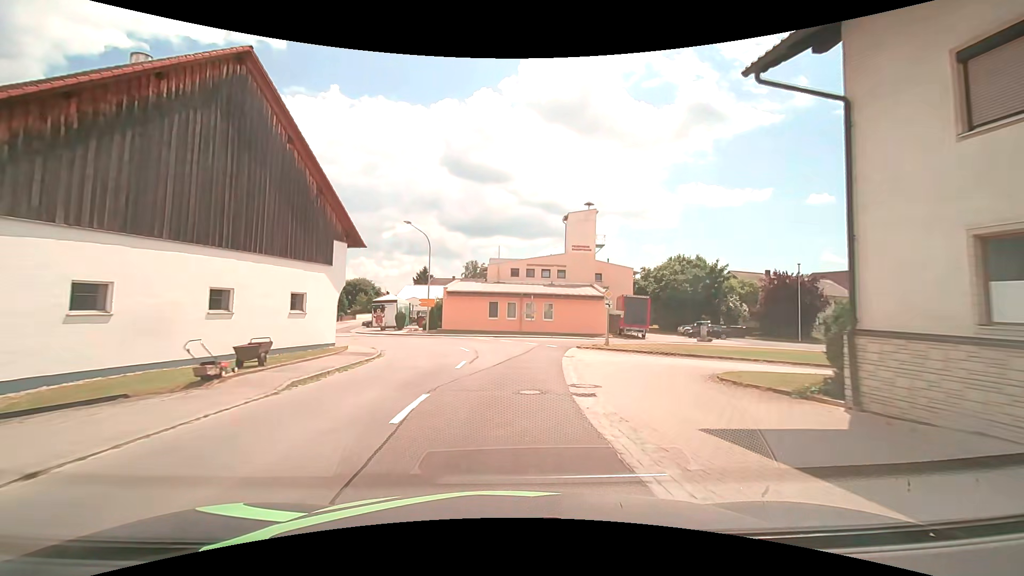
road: tertiary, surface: asphalt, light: Day
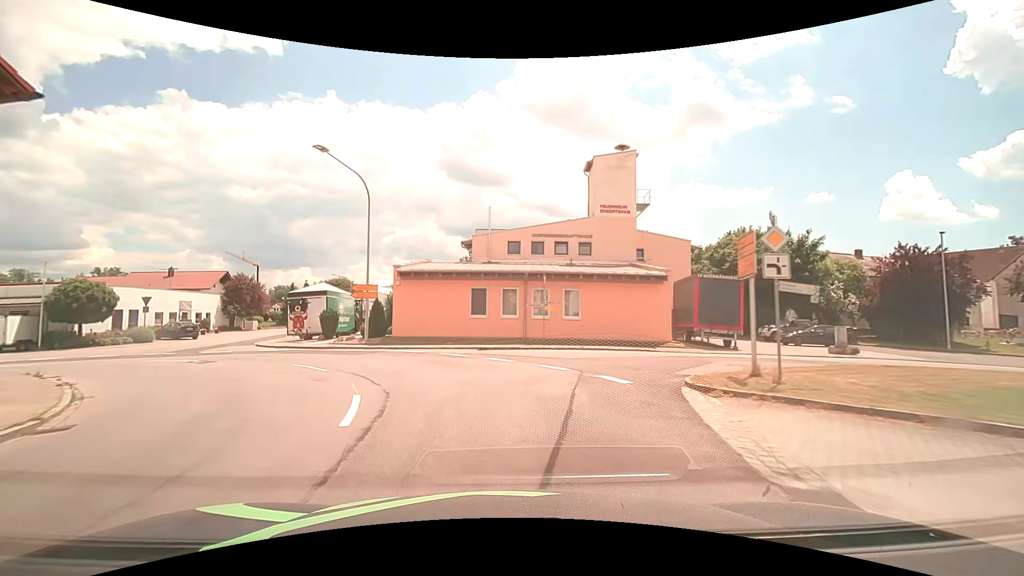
(+0.4, +18.1) m; +2°
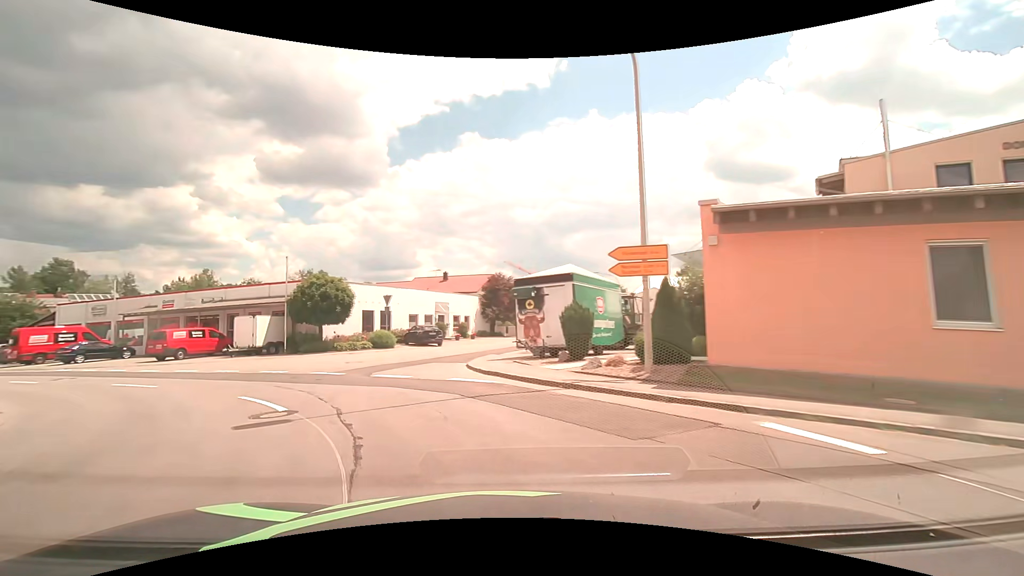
(-3.4, +14.6) m; -30°
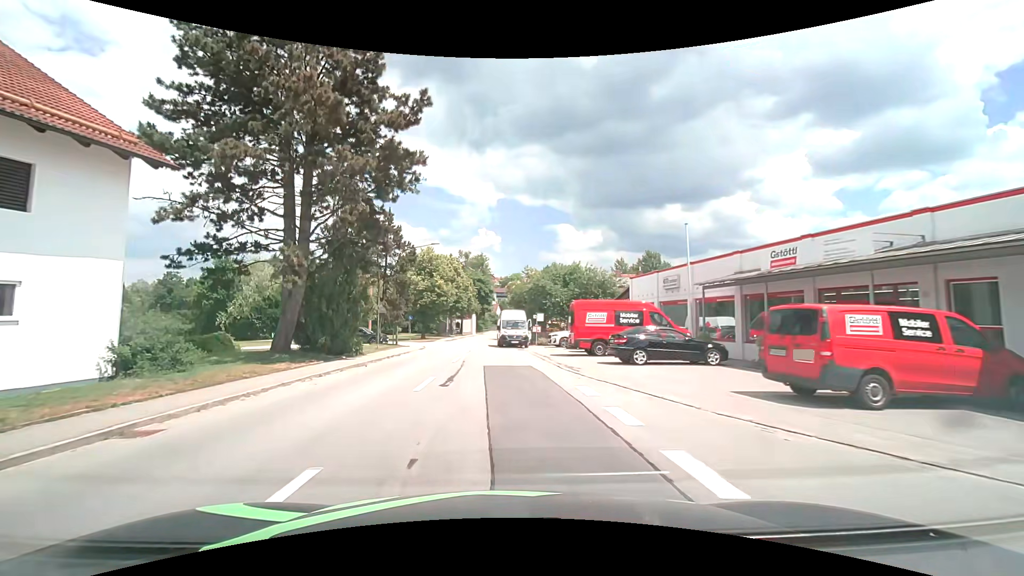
(-14.2, +21.2) m; -60°
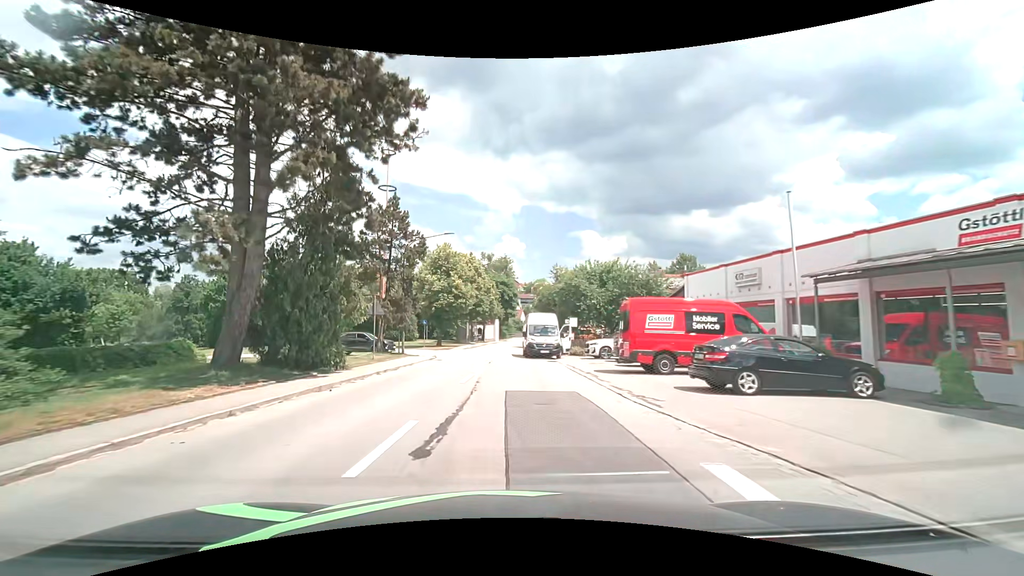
(-0.2, +6.2) m; -3°
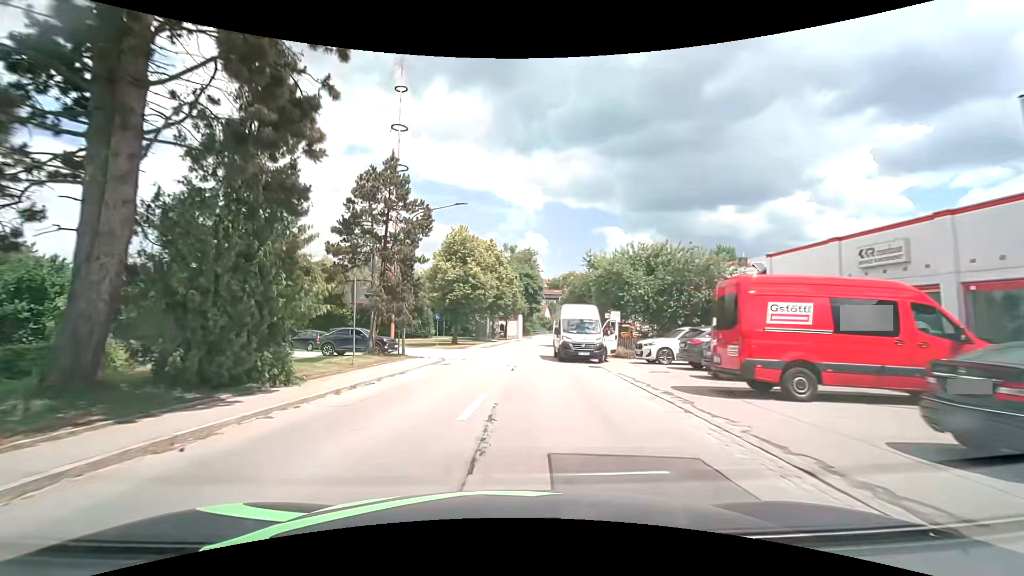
(-0.1, +6.5) m; -3°
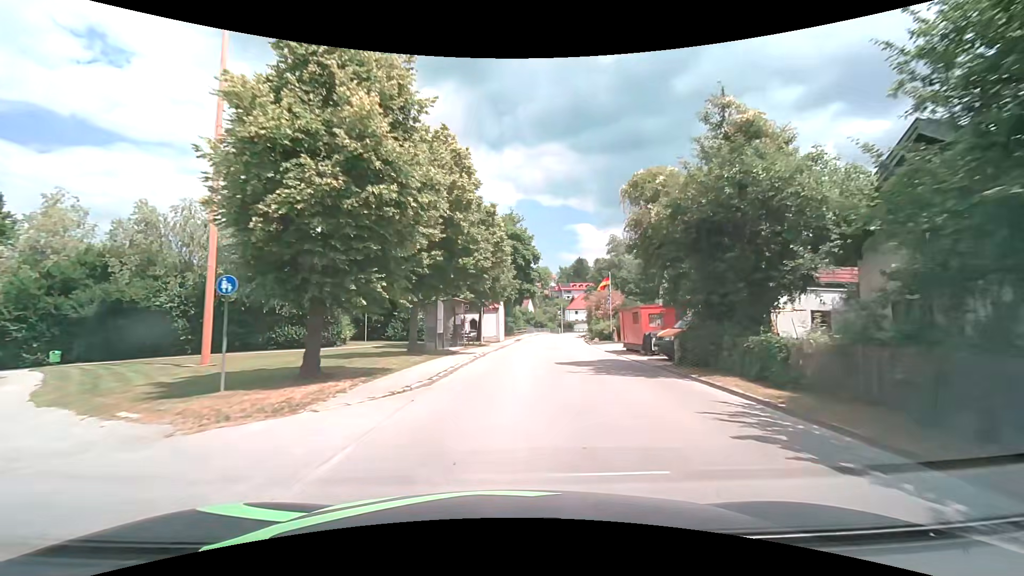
(-0.2, +28.1) m; +2°
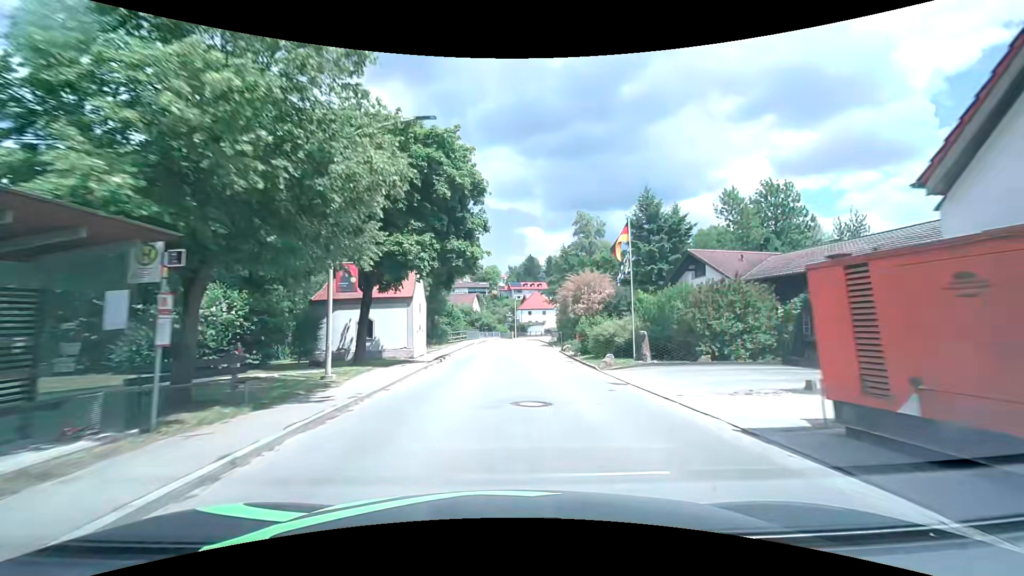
(+1.5, +22.6) m; +6°
(0, +10) (0, +20) (0, +30) (+1, +40) (+1, +50) (+1, +60) (+3, +70) (+5, +80) (+9, +89) (+13, +98) m
